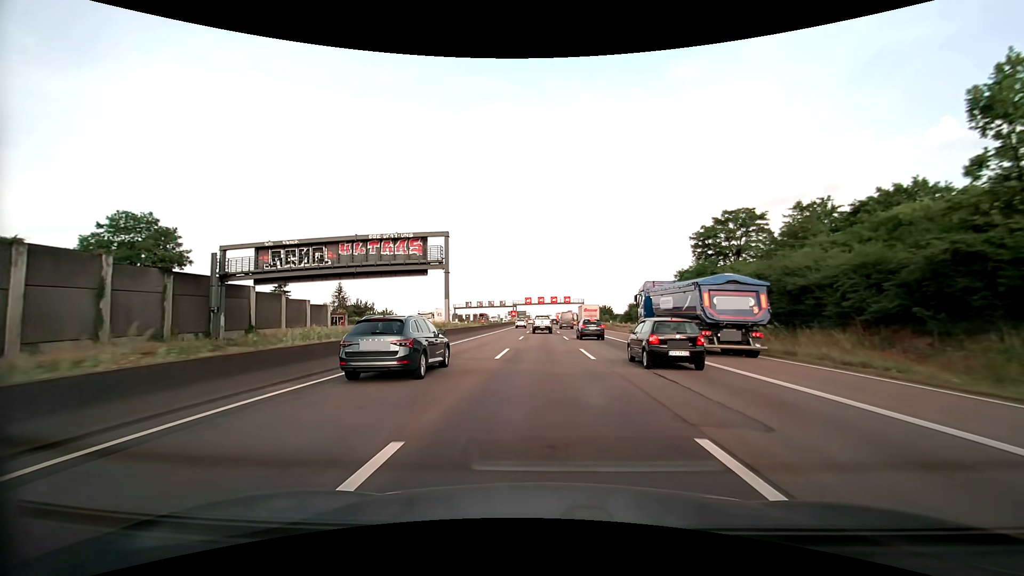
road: motorway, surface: asphalt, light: Day
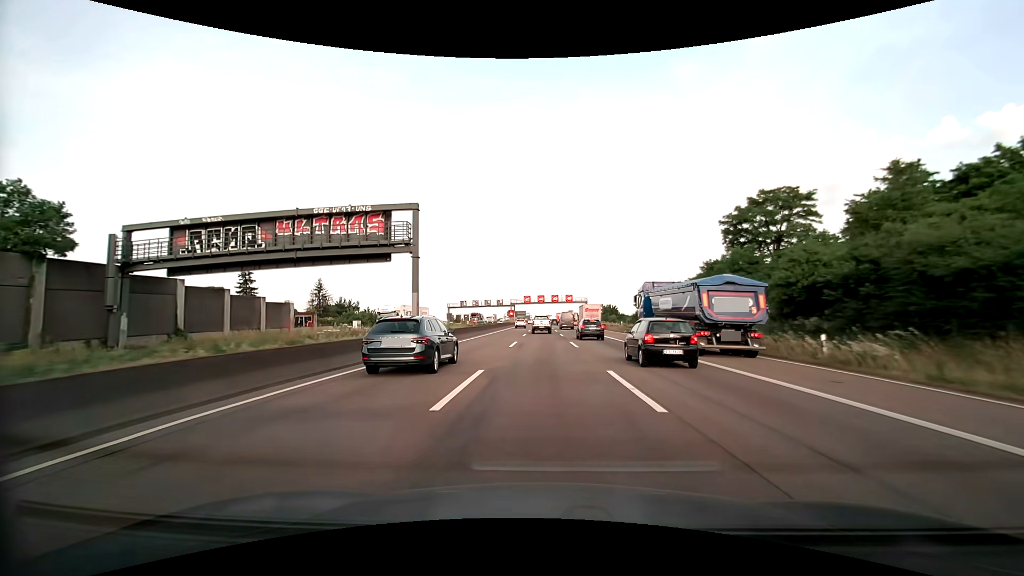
(0.0, +10.1) m; 0°
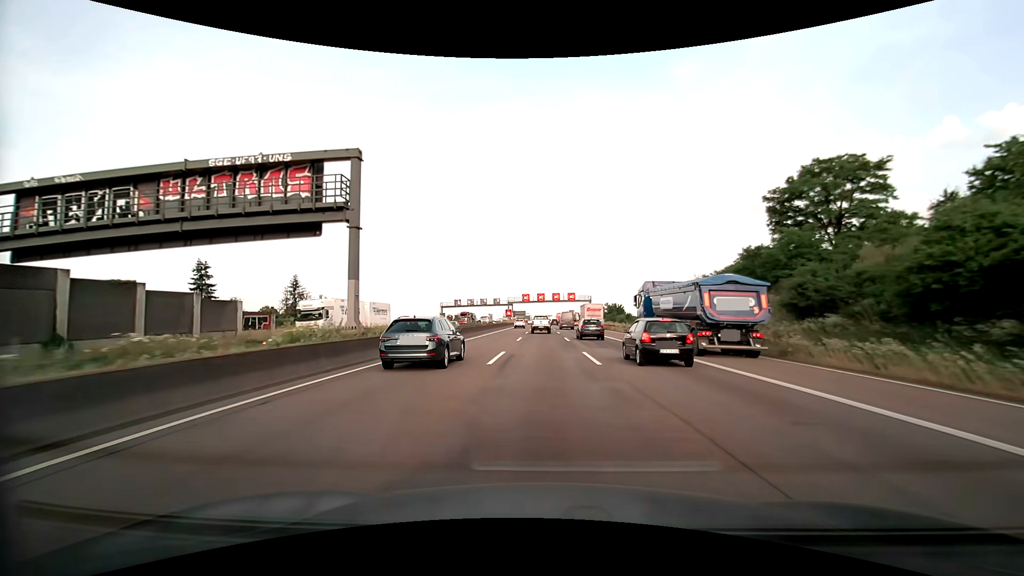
(0.0, +10.0) m; 0°
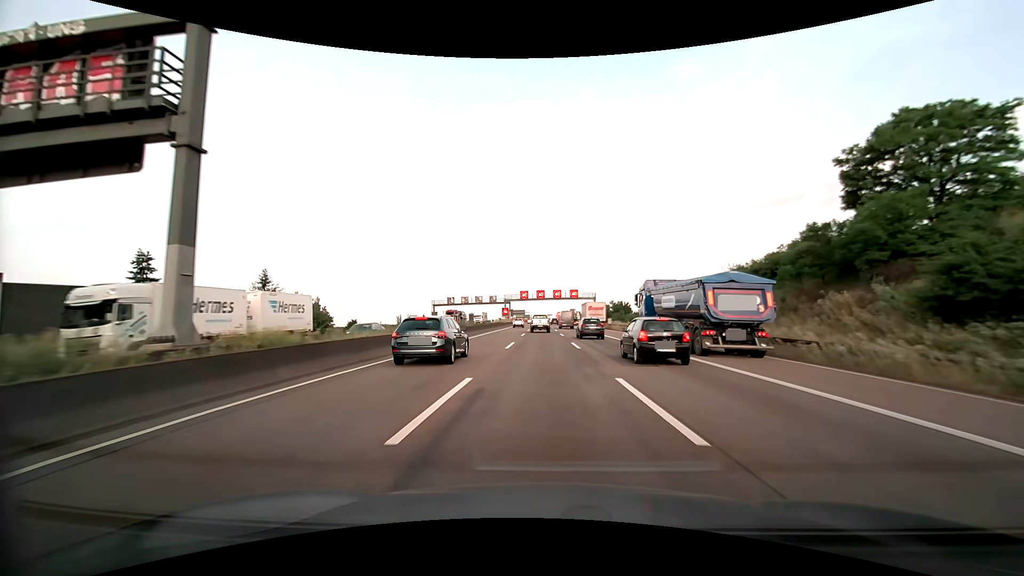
(0.0, +9.9) m; 0°
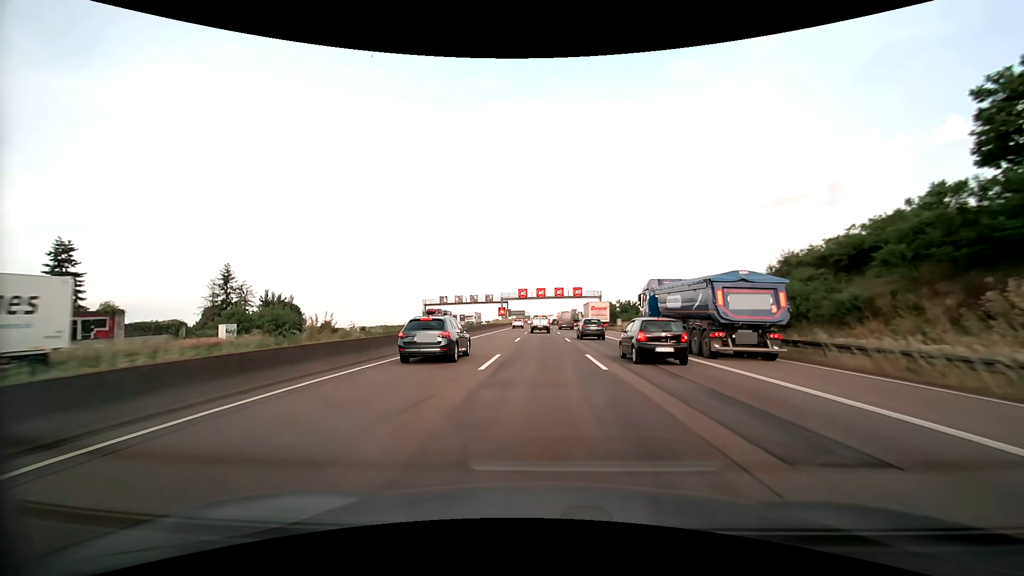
(0.0, +9.8) m; 0°
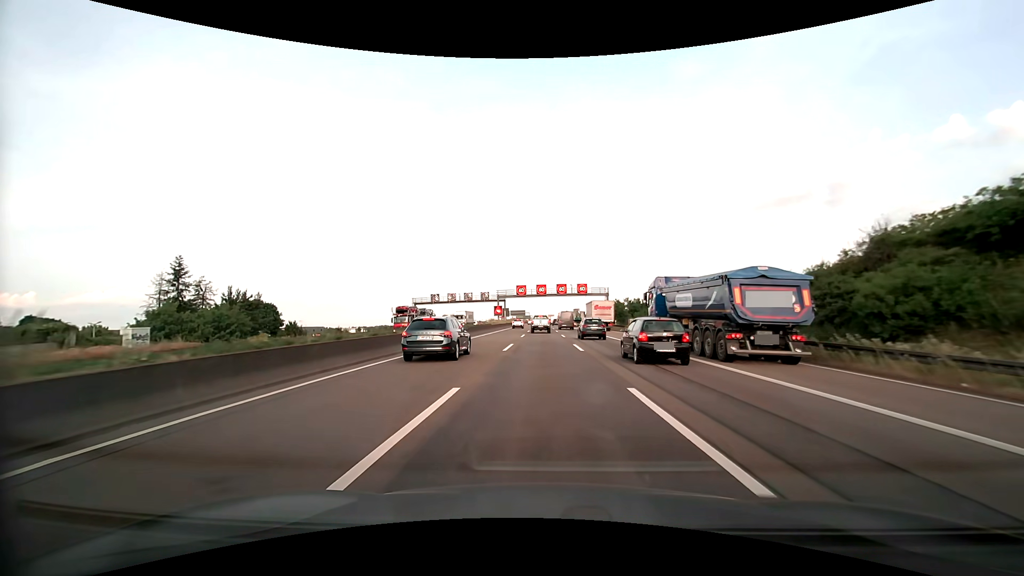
(0.0, +9.7) m; 0°
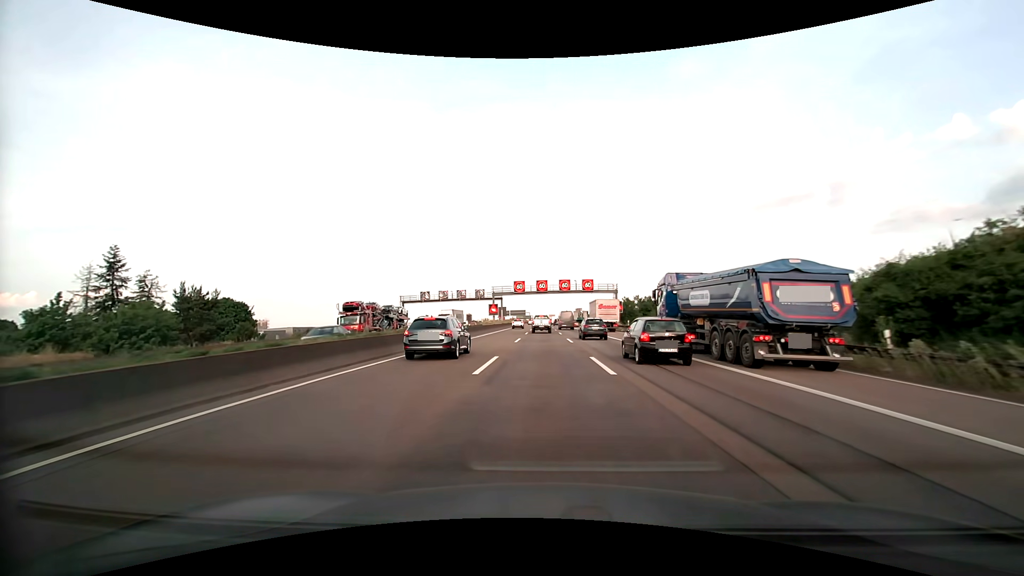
(0.0, +9.6) m; 0°
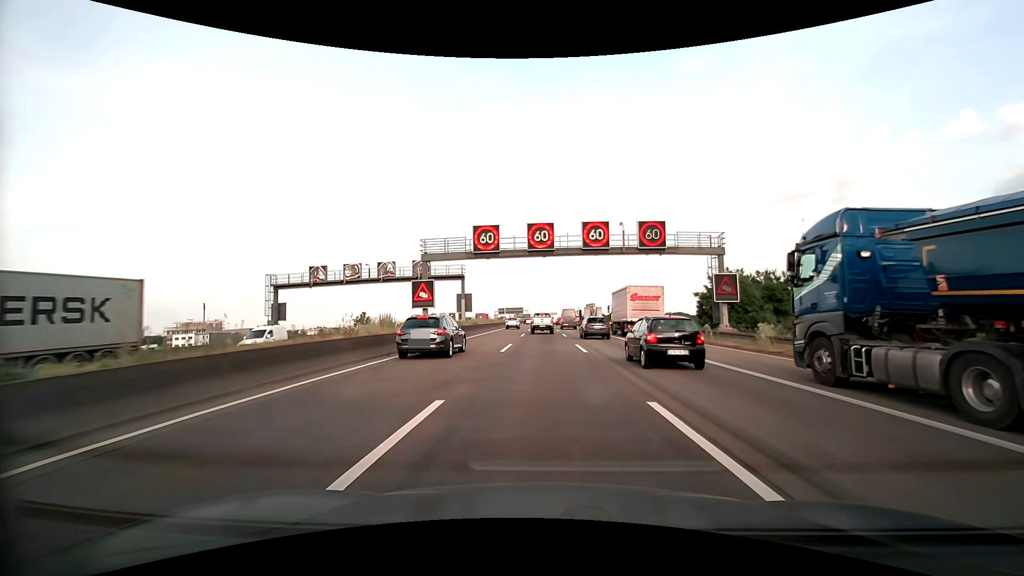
(0.0, +45.8) m; 0°
(0, +10) (0, +20) (0, +30) (0, +40) (0, +50) (0, +60) (0, +70) (0, +80) (0, +90) (0, +100) m
